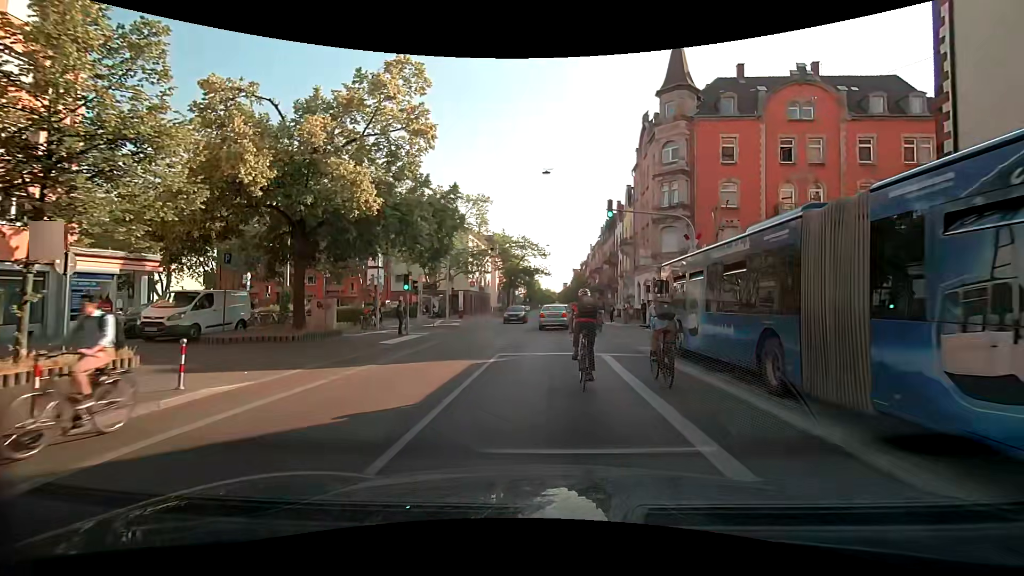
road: secondary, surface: asphalt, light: Day
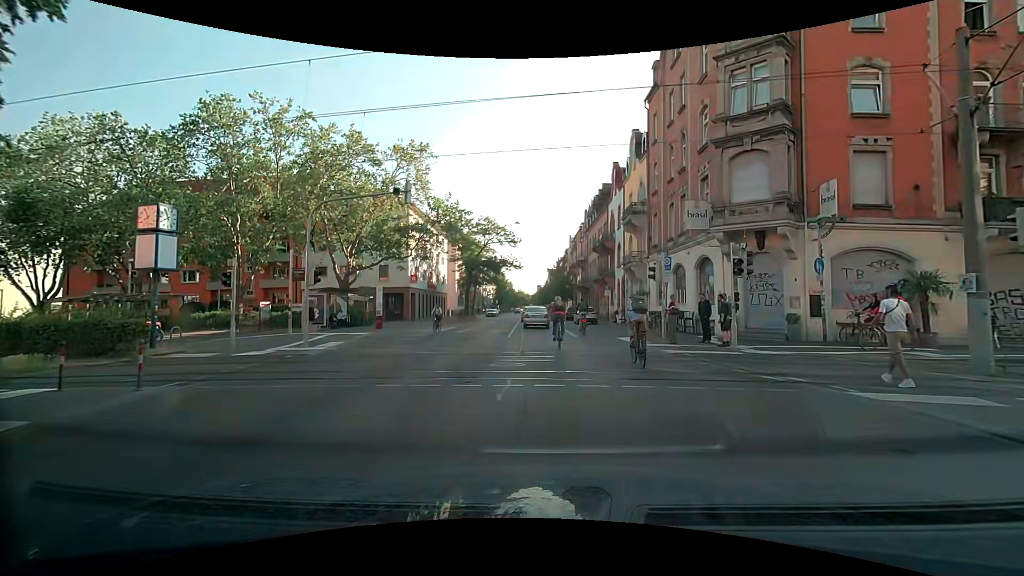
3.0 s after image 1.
(+0.4, +19.5) m; +3°
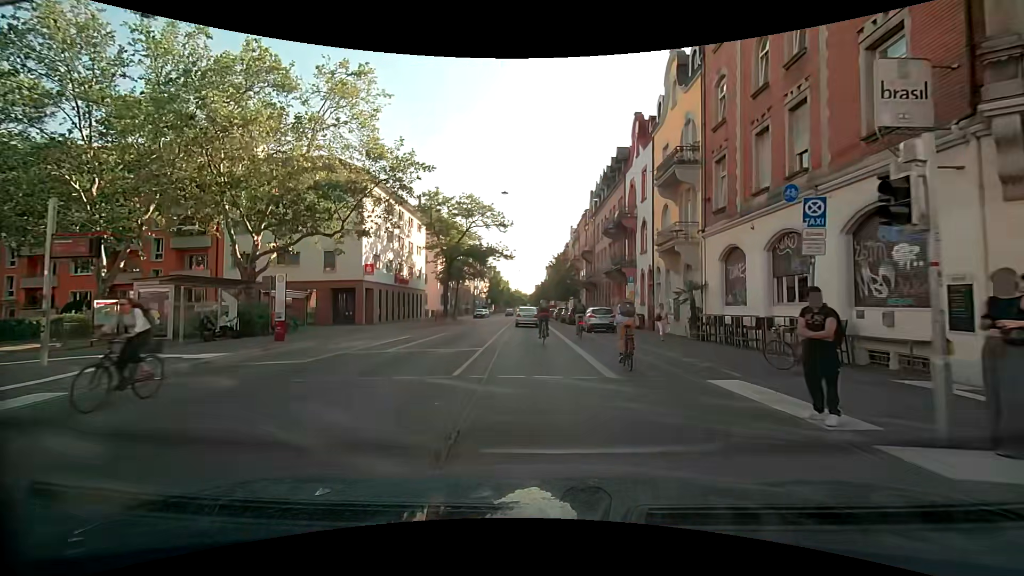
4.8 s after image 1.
(+0.1, +12.8) m; +1°
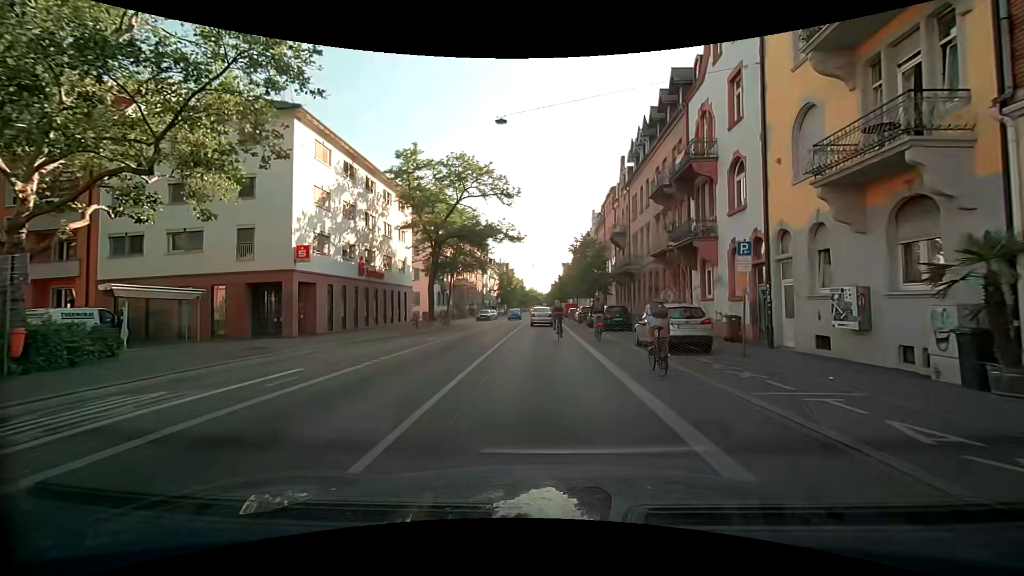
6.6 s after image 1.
(-0.5, +13.6) m; -2°
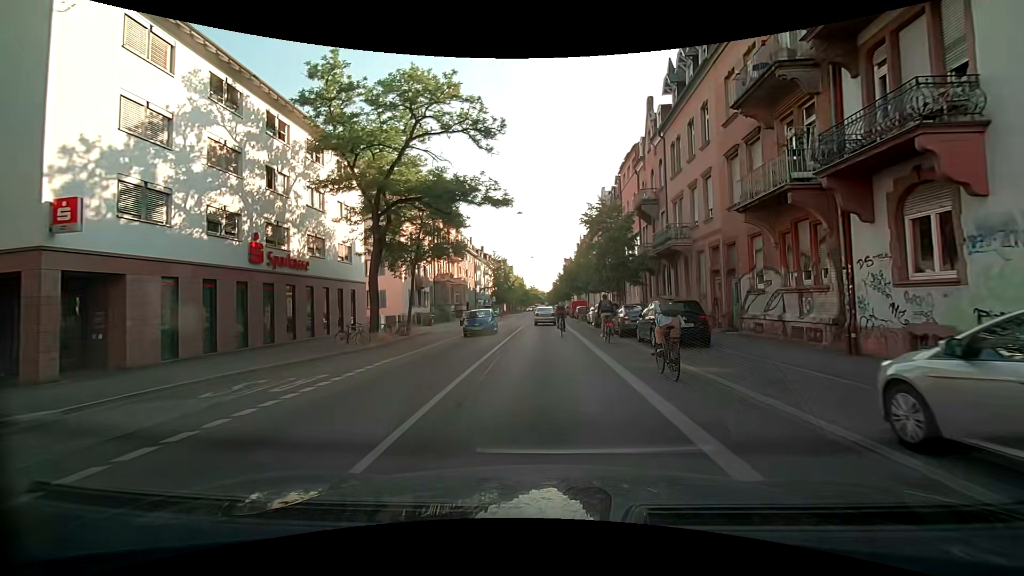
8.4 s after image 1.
(0.0, +13.4) m; 0°
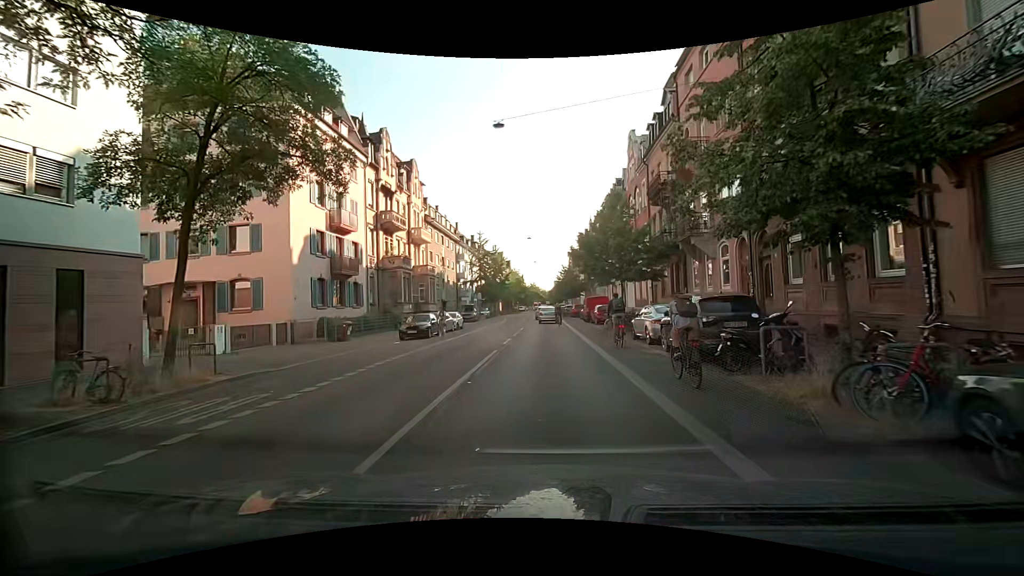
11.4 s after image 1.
(0.0, +20.7) m; -1°
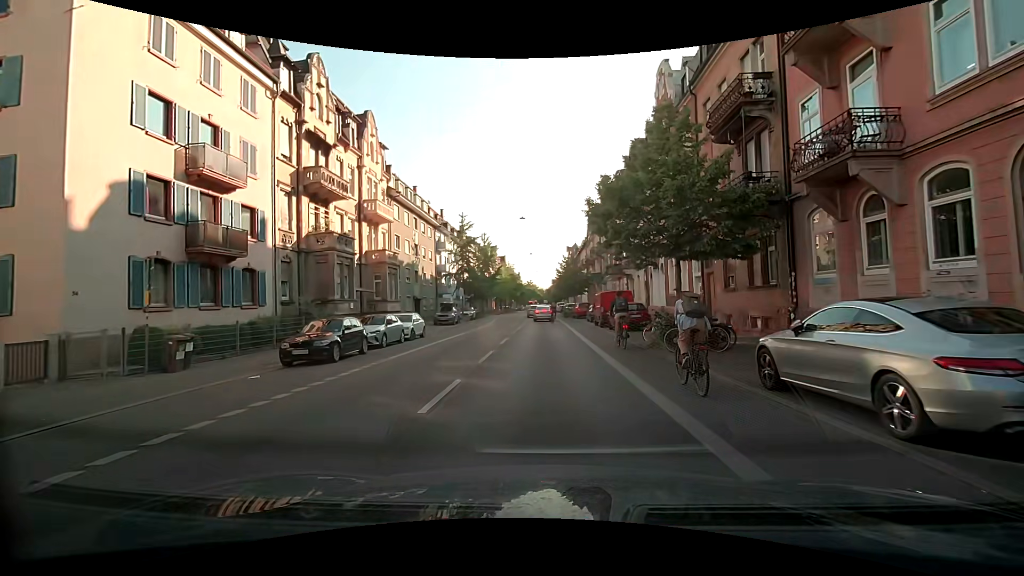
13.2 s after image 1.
(+0.1, +12.4) m; +1°
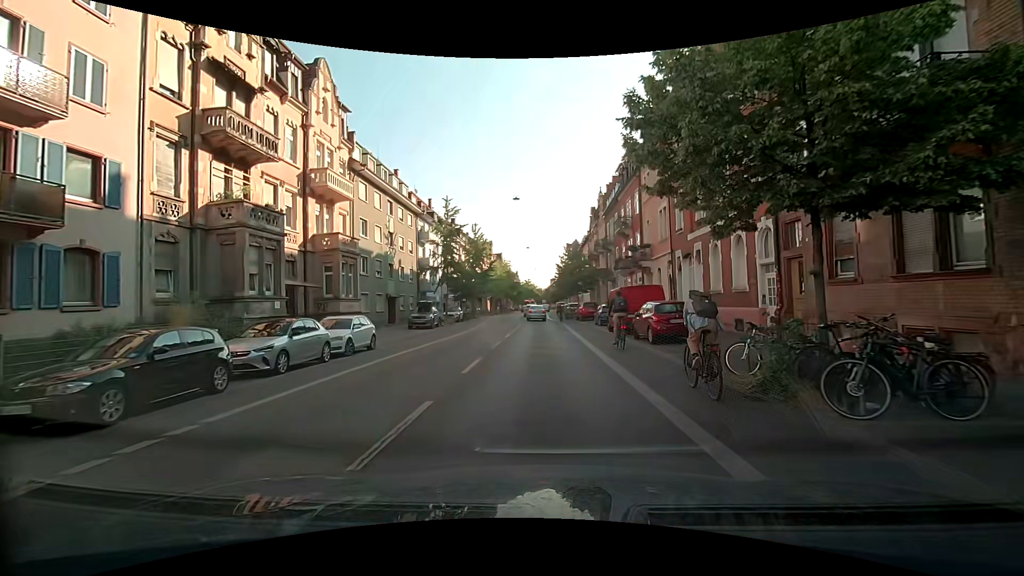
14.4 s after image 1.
(-0.1, +8.2) m; 0°
(0, +10) (0, +20) (-1, +30) (-1, +40) (-1, +50) (-2, +60) (-2, +70) (-2, +80) (-2, +90) (-2, +100) m
